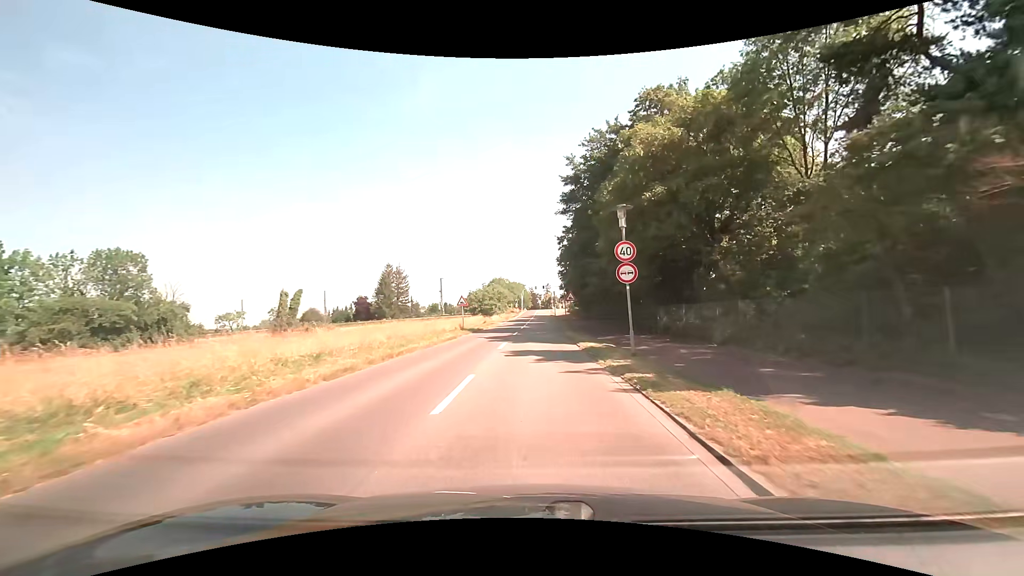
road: secondary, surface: asphalt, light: Day
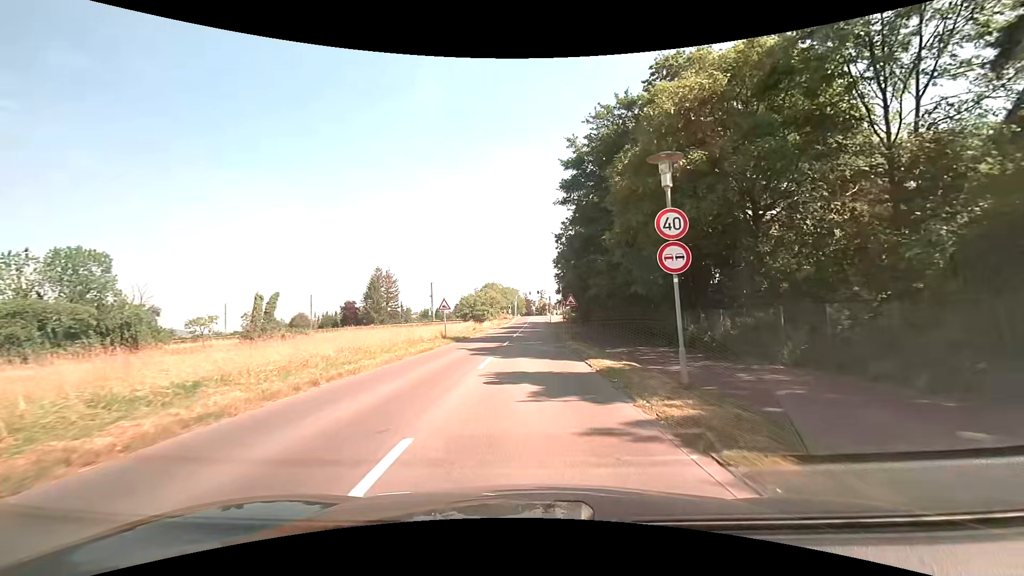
(0.0, +5.2) m; +1°
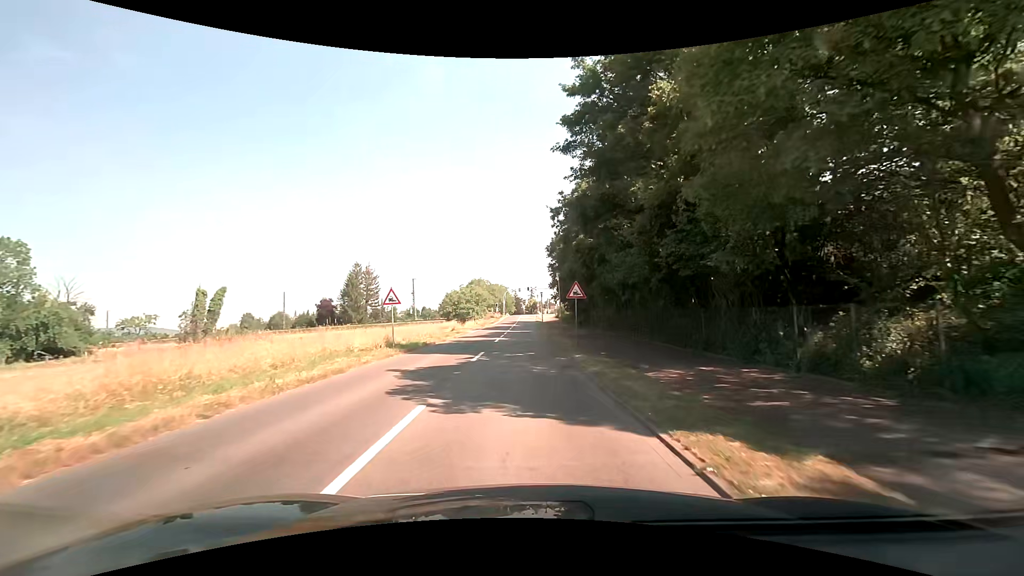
(+0.2, +9.9) m; +2°
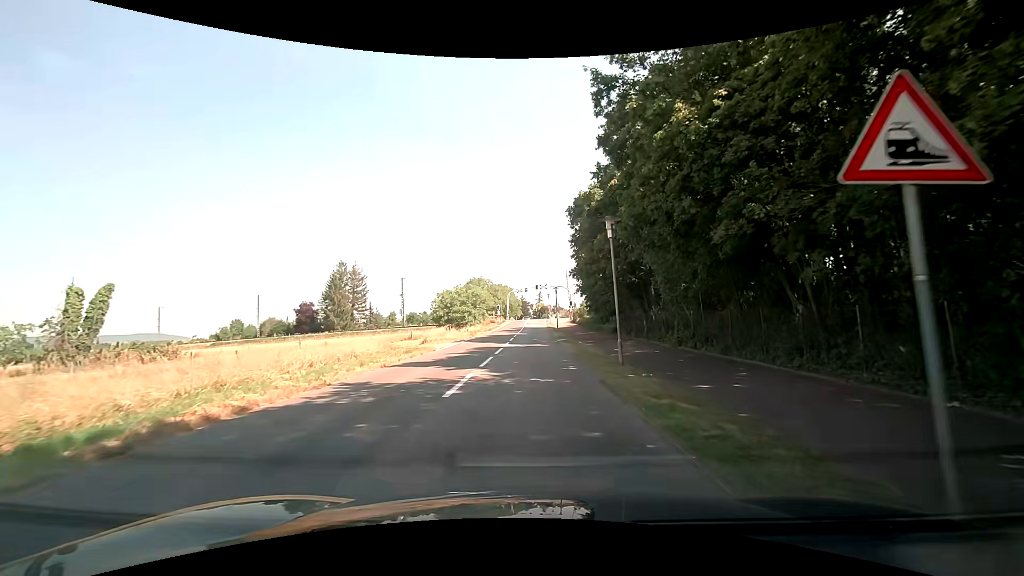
(-0.3, +18.7) m; -1°
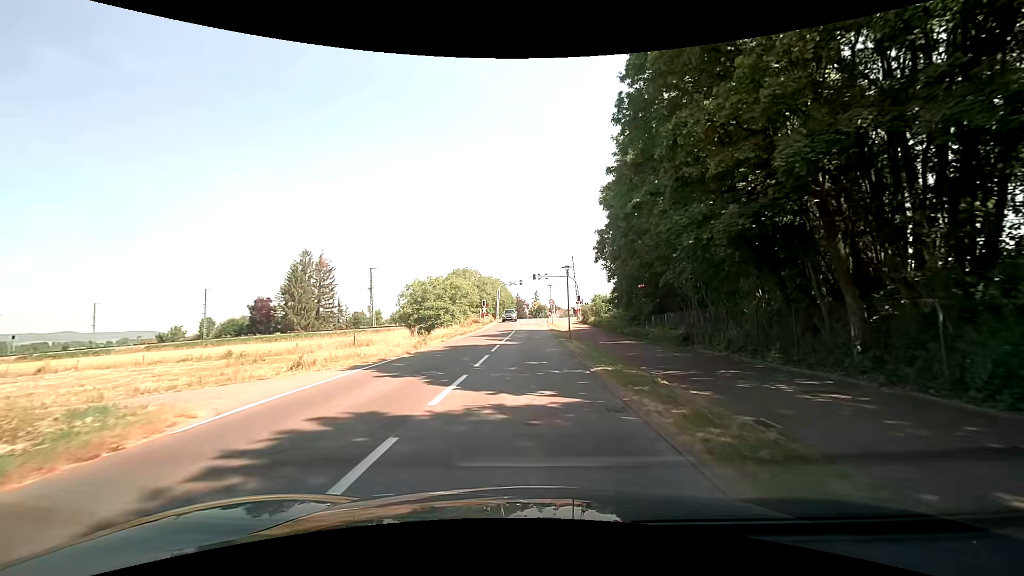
(0.0, +19.1) m; 0°
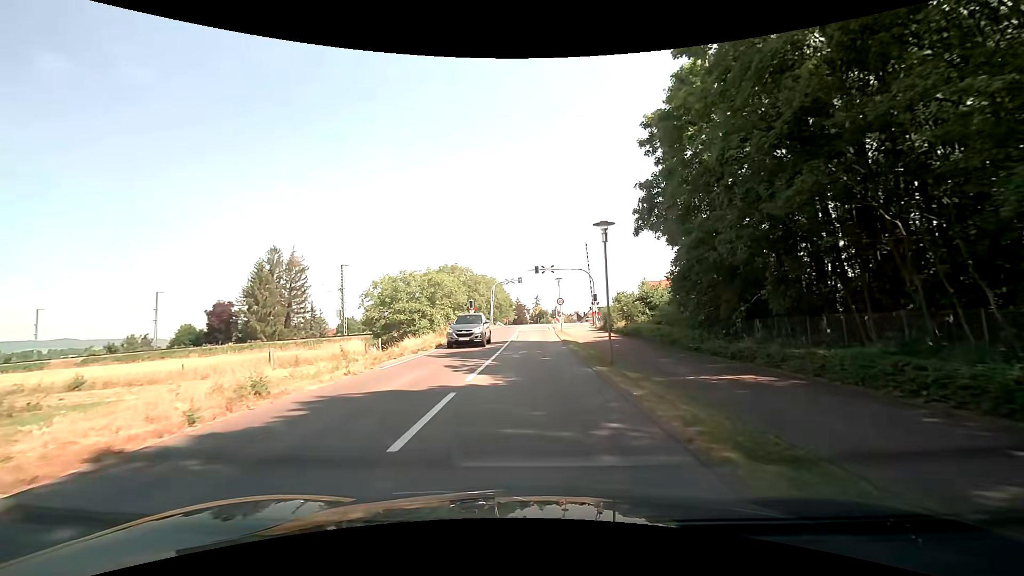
(0.0, +14.6) m; -1°
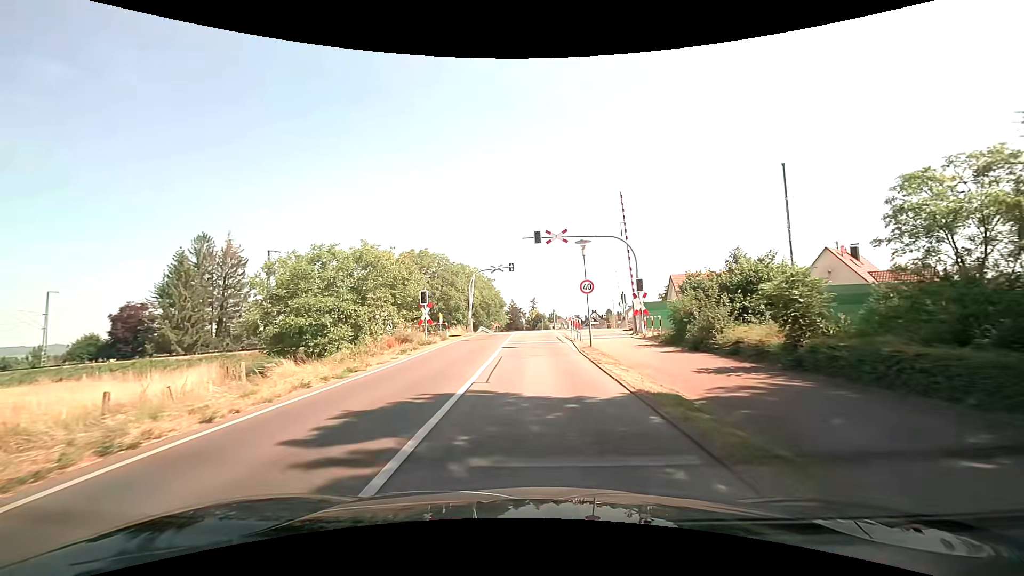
(+0.2, +20.6) m; +2°
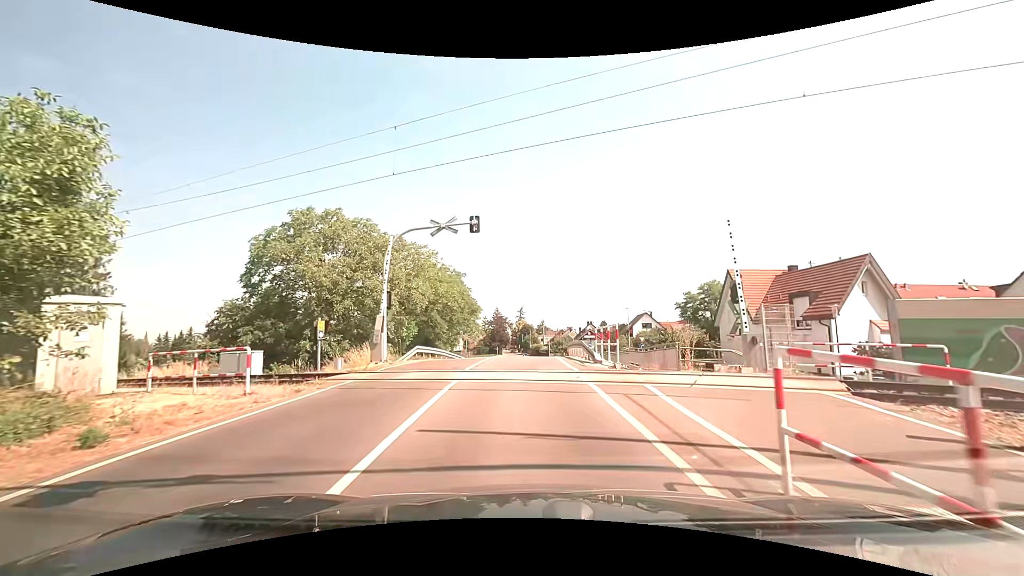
(+0.1, +24.2) m; 0°
(0, +10) (0, +20) (0, +30) (+1, +40) (+2, +50) (+3, +60) (+4, +70) (+4, +80) (+5, +90) (+4, +100) m
